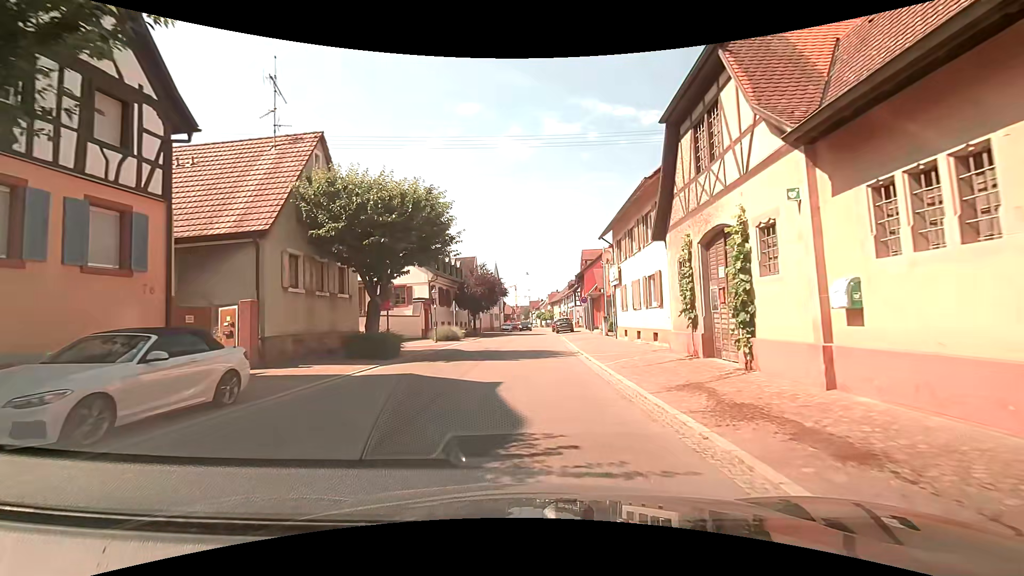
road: residential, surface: asphalt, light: Day
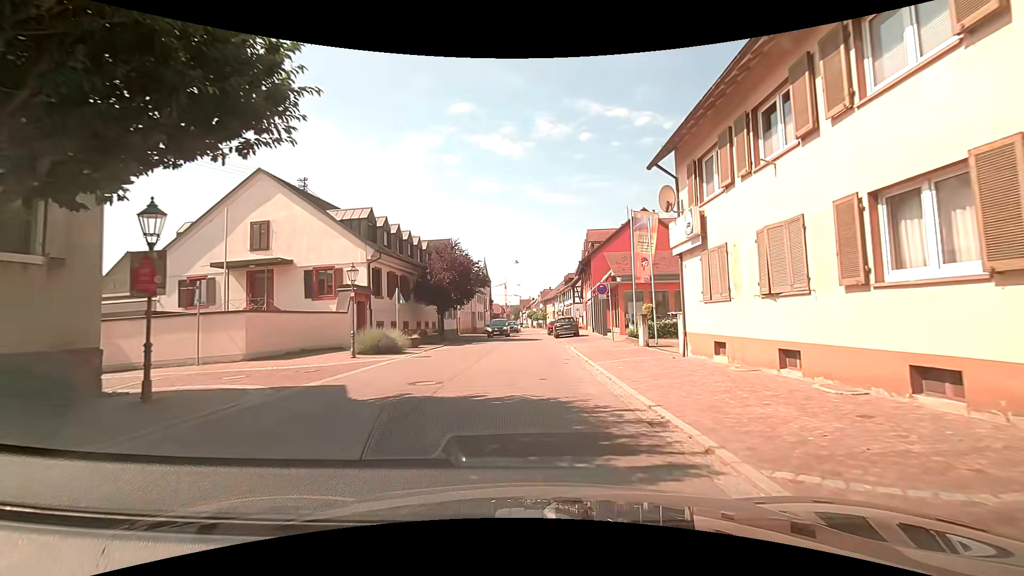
(0.0, +14.5) m; +1°
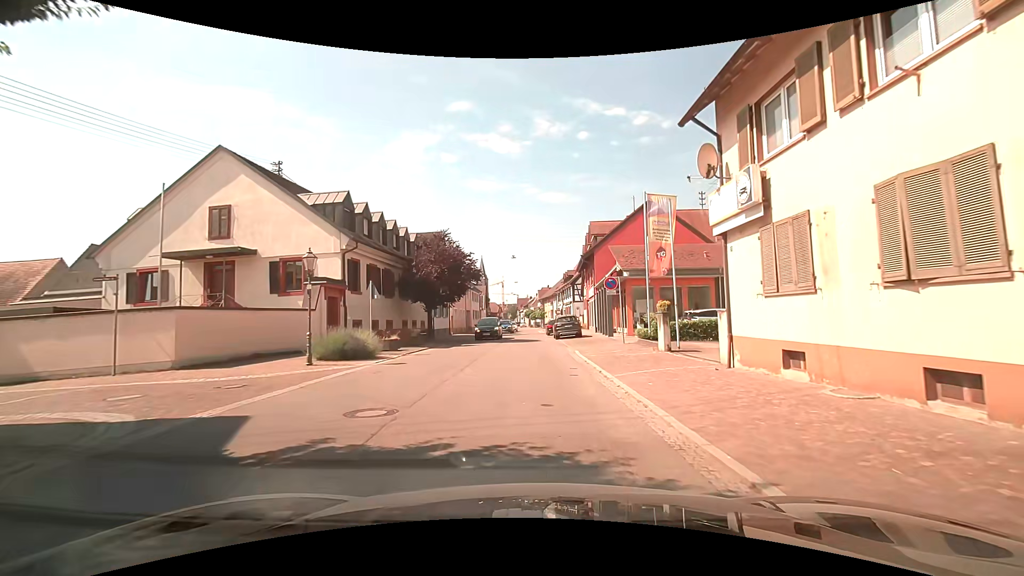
(0.0, +3.7) m; -2°
(0, +10) (+1, +20) (+1, +30) (+1, +40) (+1, +50) (+2, +60) (+3, +70) (+3, +80) (+3, +90) (+2, +100) m
